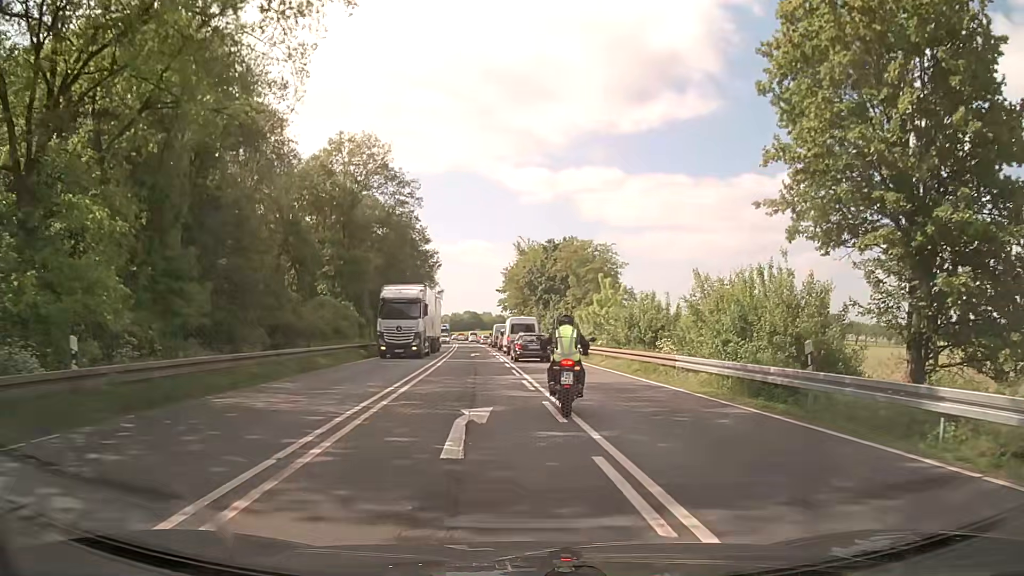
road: primary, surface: asphalt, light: Day
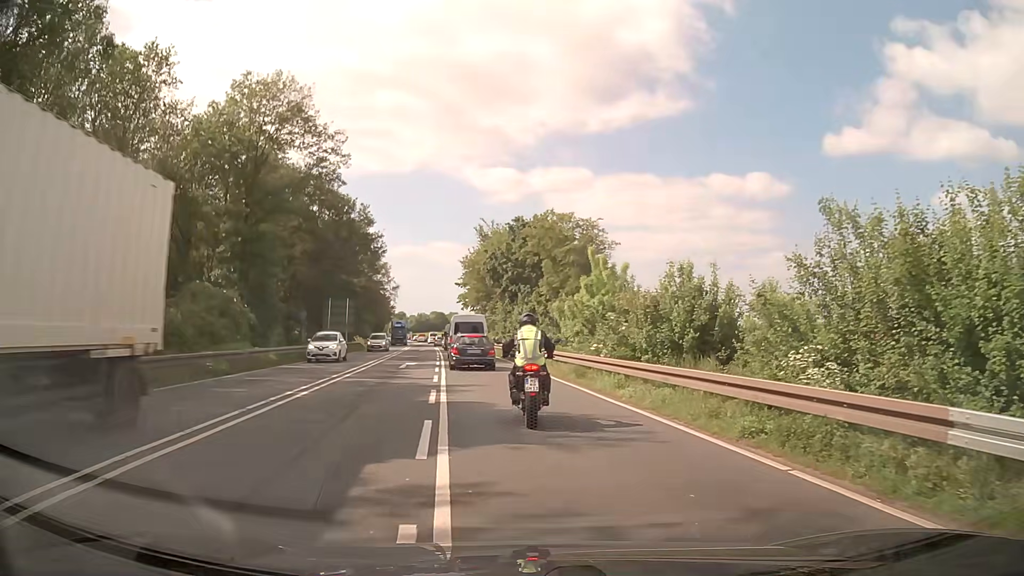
(+0.4, +14.5) m; +3°
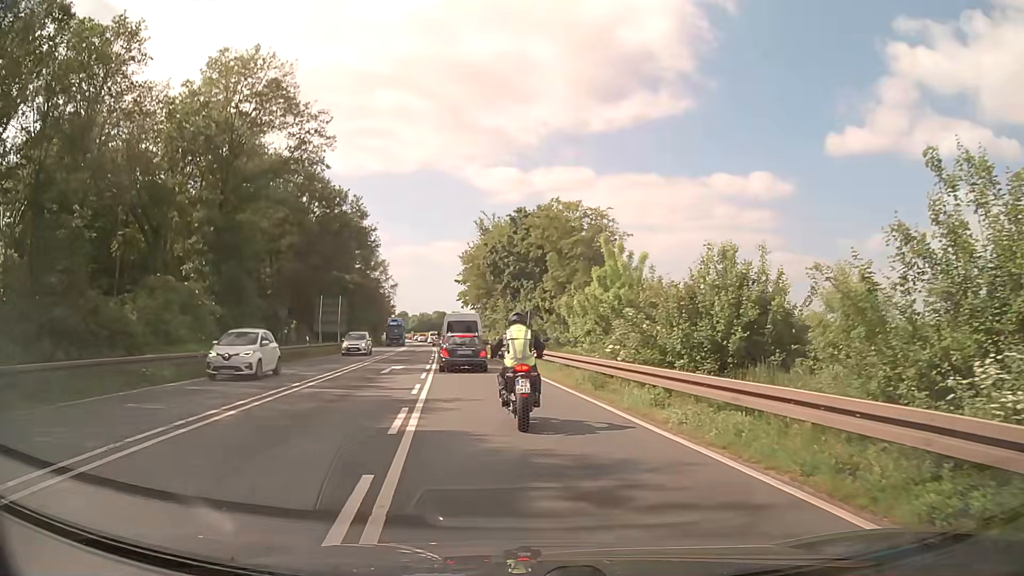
(-0.1, +4.2) m; -1°
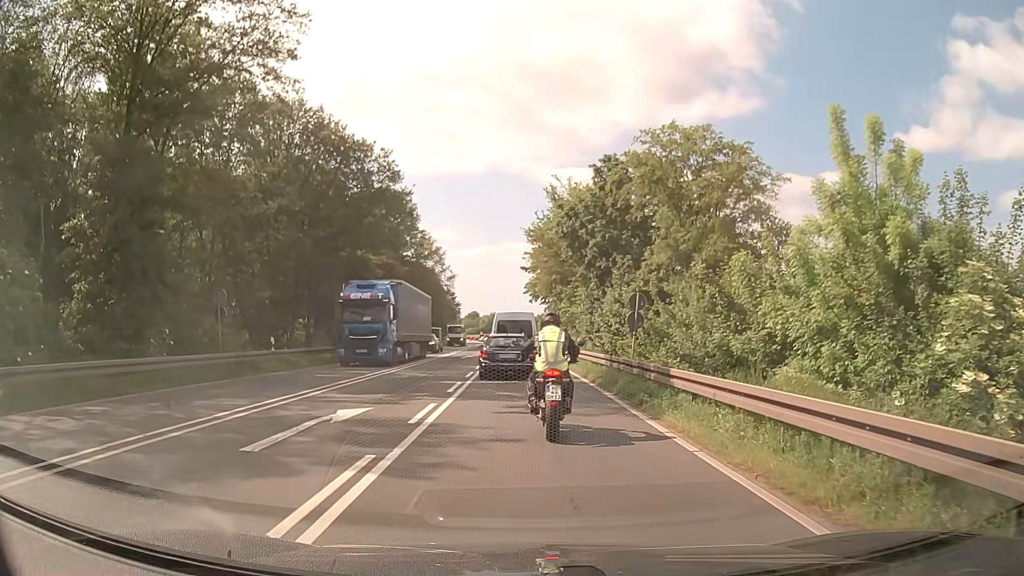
(-0.8, +16.8) m; -6°
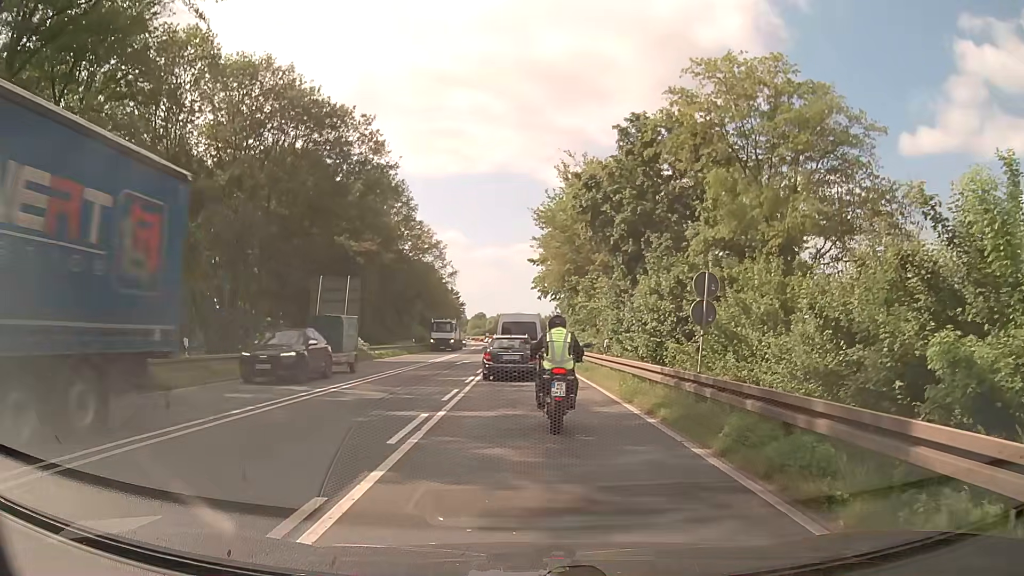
(0.0, +8.0) m; -2°
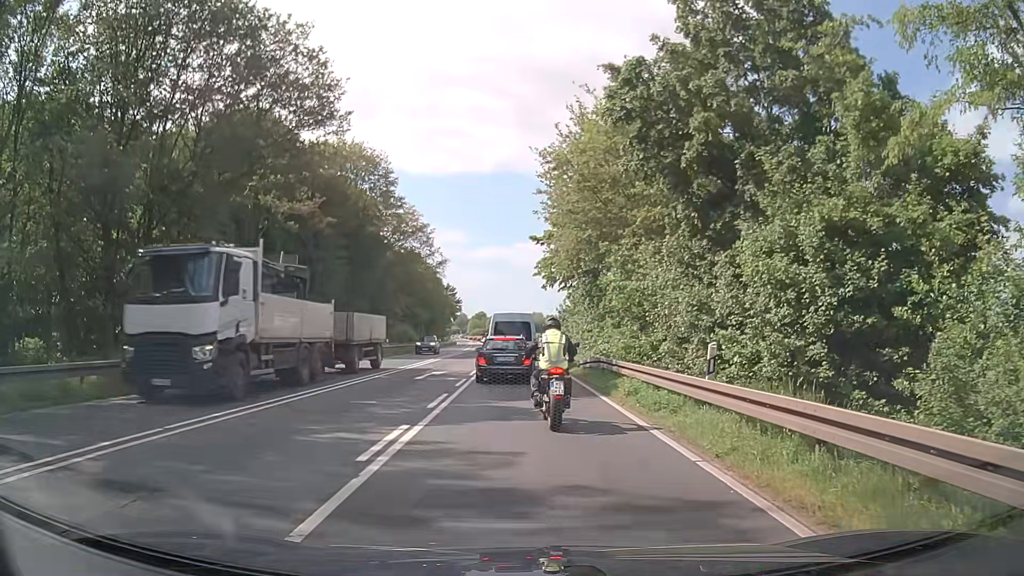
(+0.2, +13.2) m; +1°
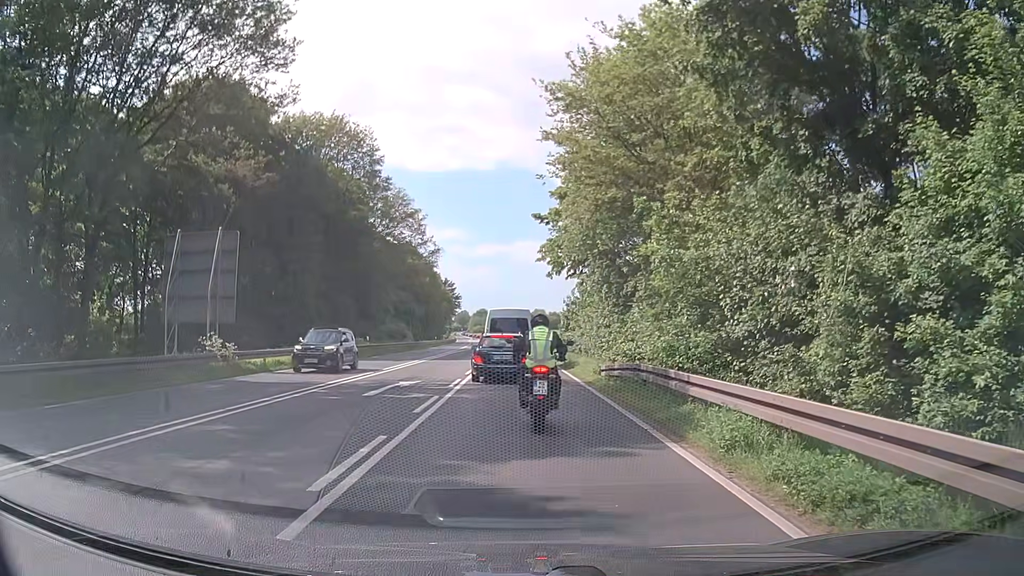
(0.0, +7.3) m; 0°
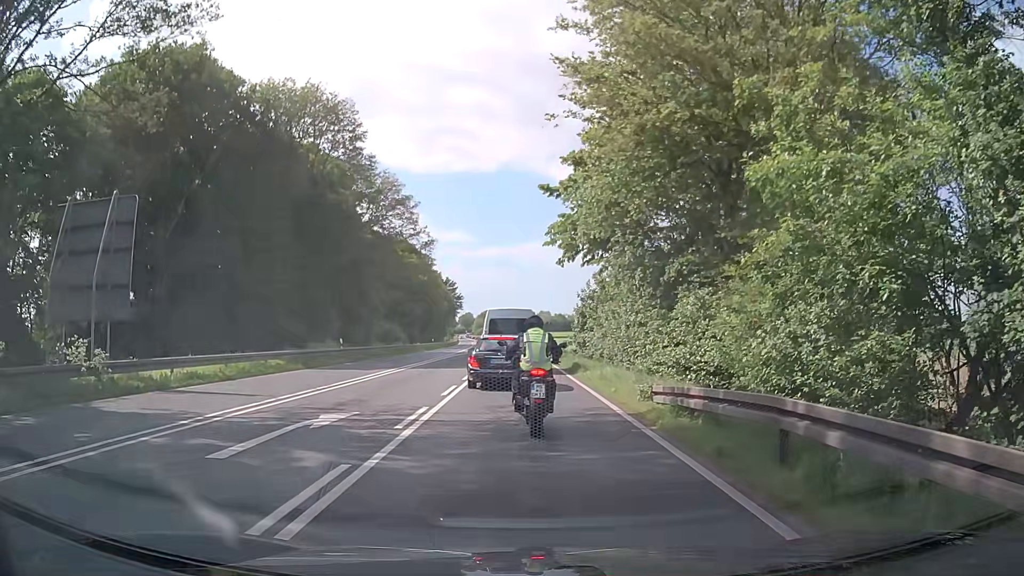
(+0.1, +7.9) m; -1°
